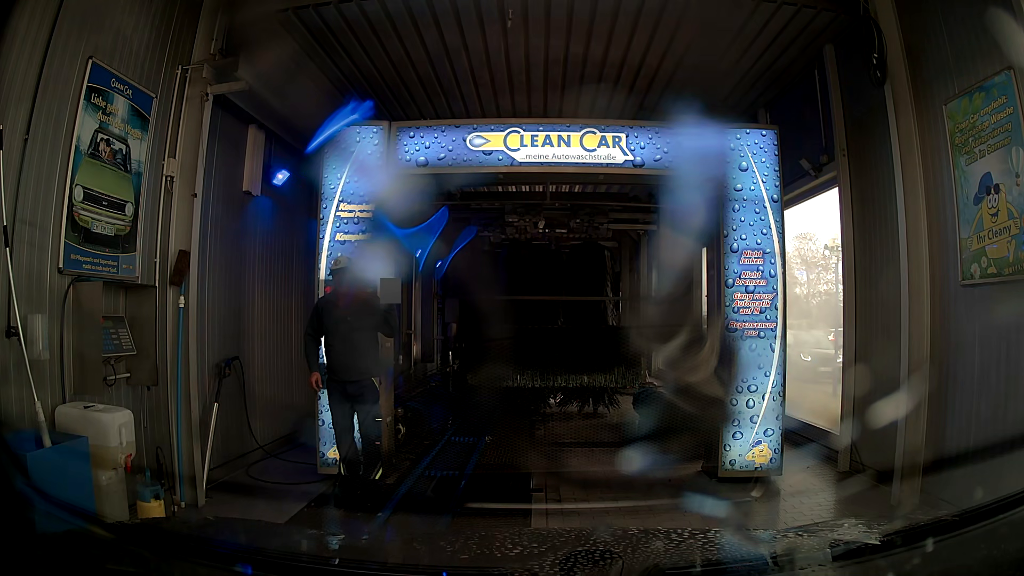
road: service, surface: asphalt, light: Day
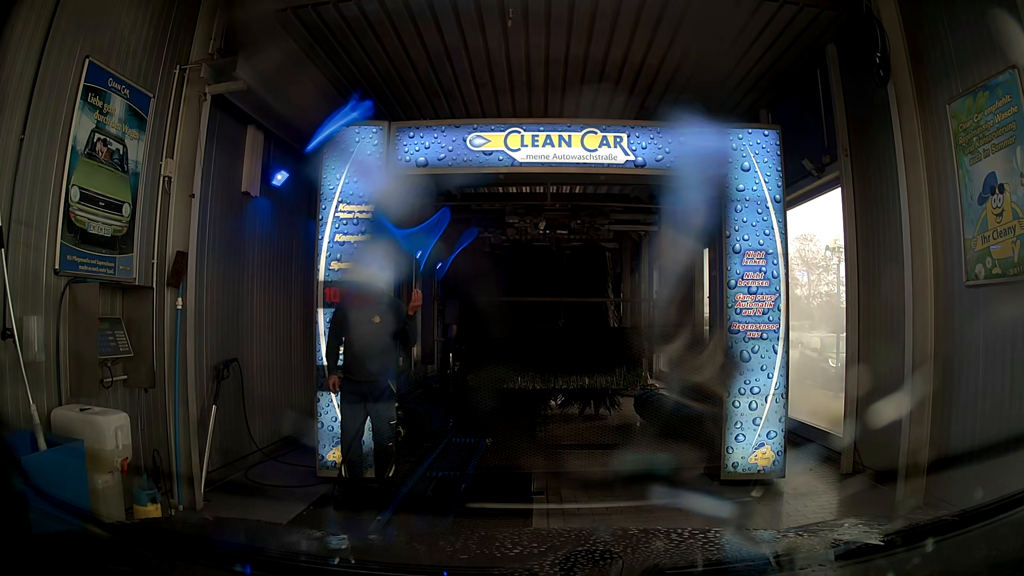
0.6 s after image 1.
(0.0, 0.0) m; 0°
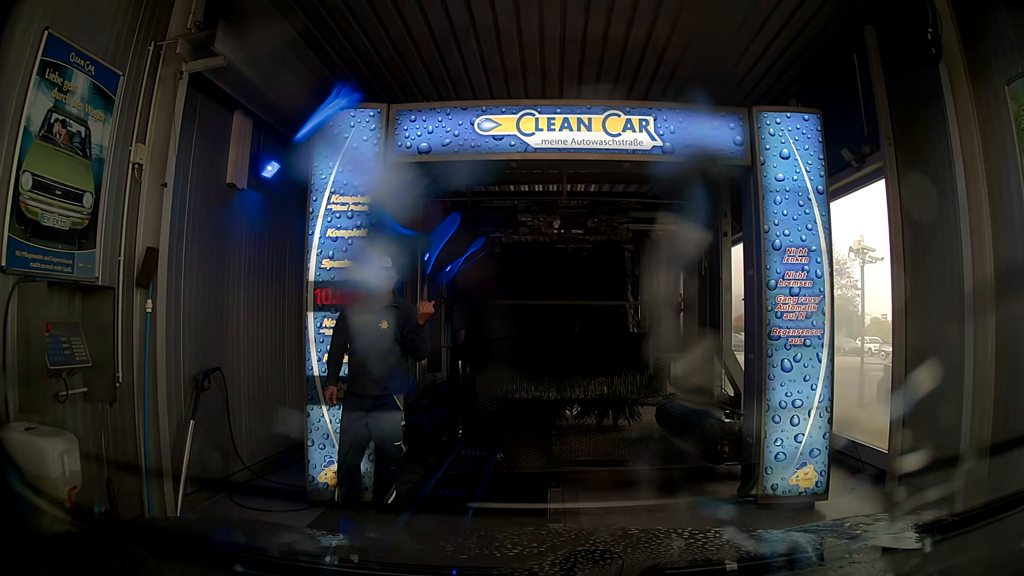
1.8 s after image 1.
(0.0, +0.6) m; 0°
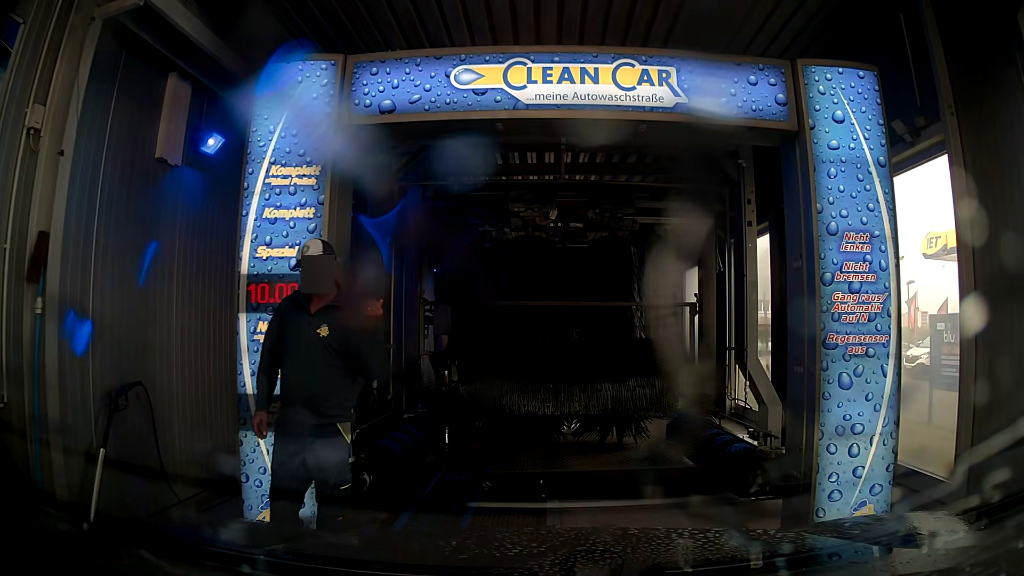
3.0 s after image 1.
(0.0, +1.1) m; 0°
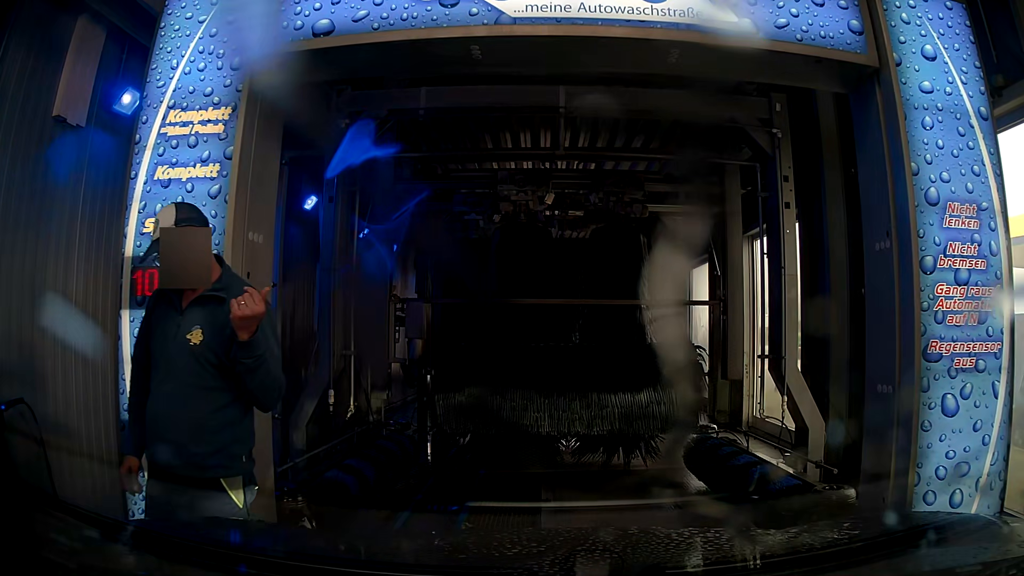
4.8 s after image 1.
(0.0, +1.1) m; 0°
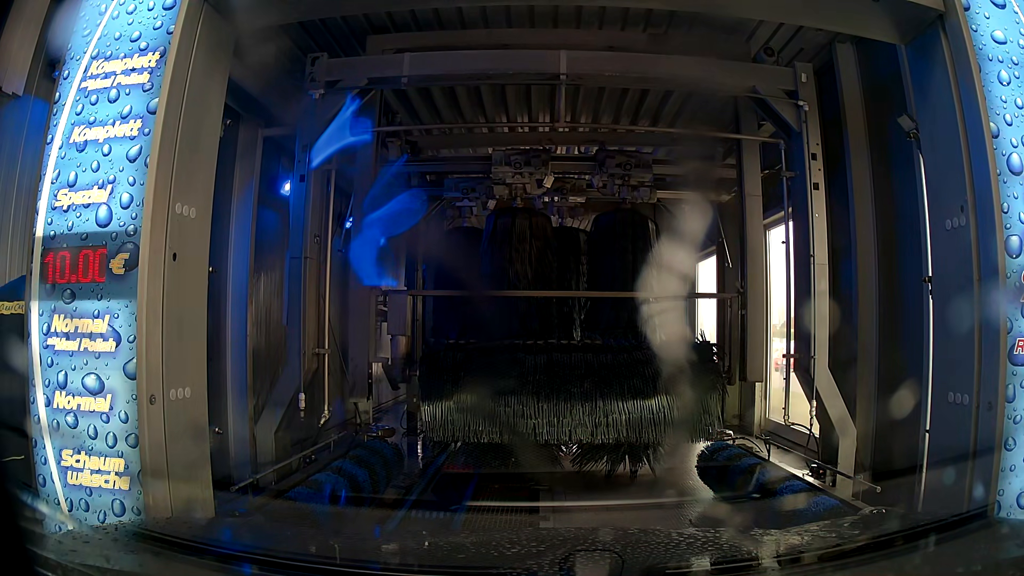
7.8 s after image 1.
(0.0, +0.6) m; 0°
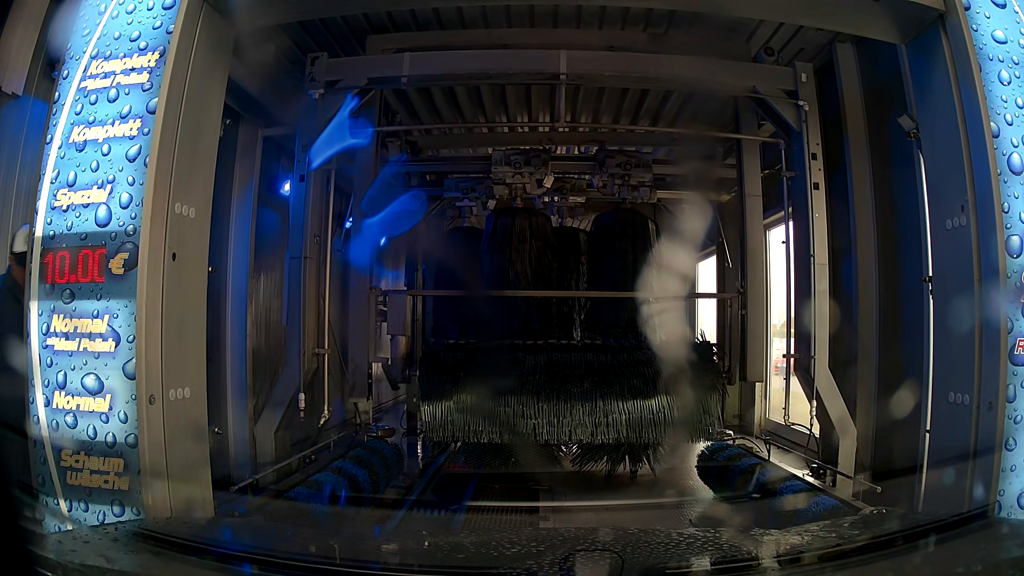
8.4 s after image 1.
(0.0, 0.0) m; 0°
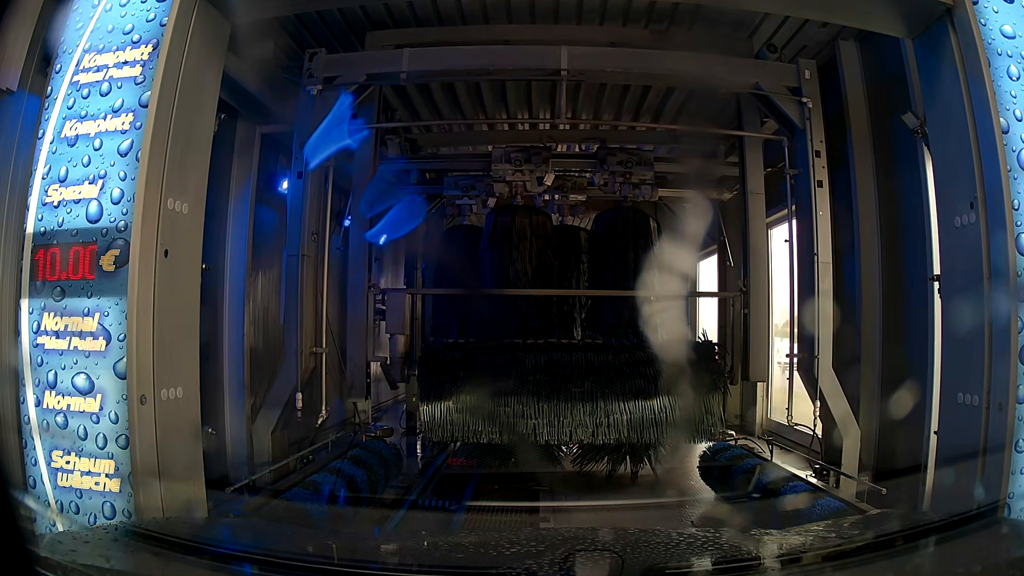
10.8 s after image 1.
(0.0, +0.1) m; 0°
